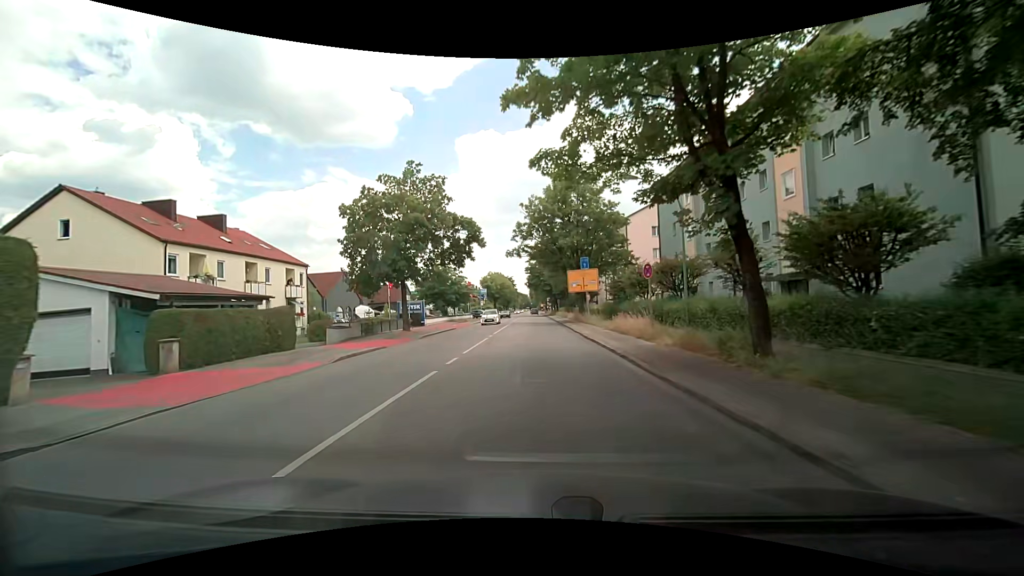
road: secondary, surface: asphalt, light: Day
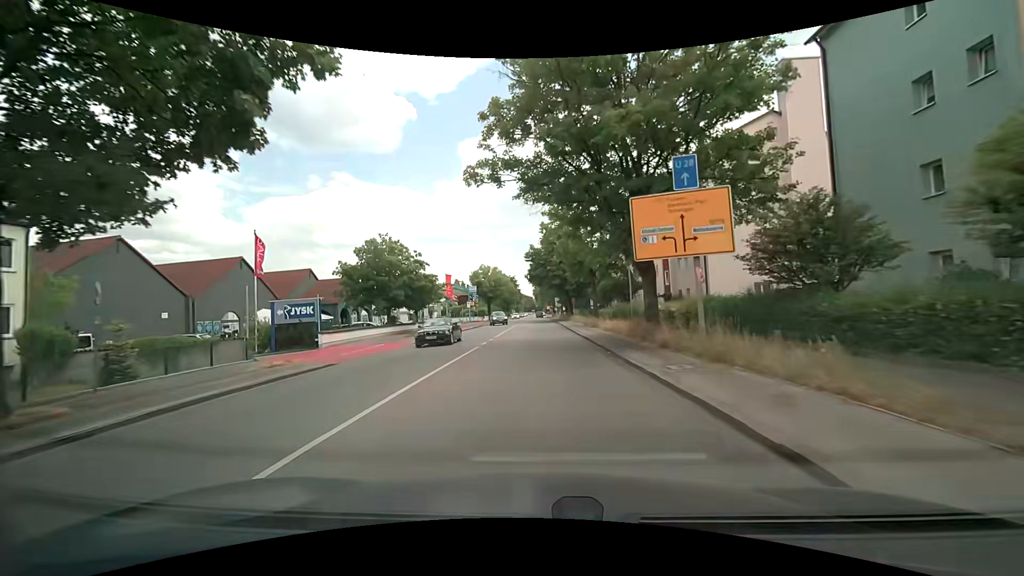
(-0.2, +27.1) m; -1°
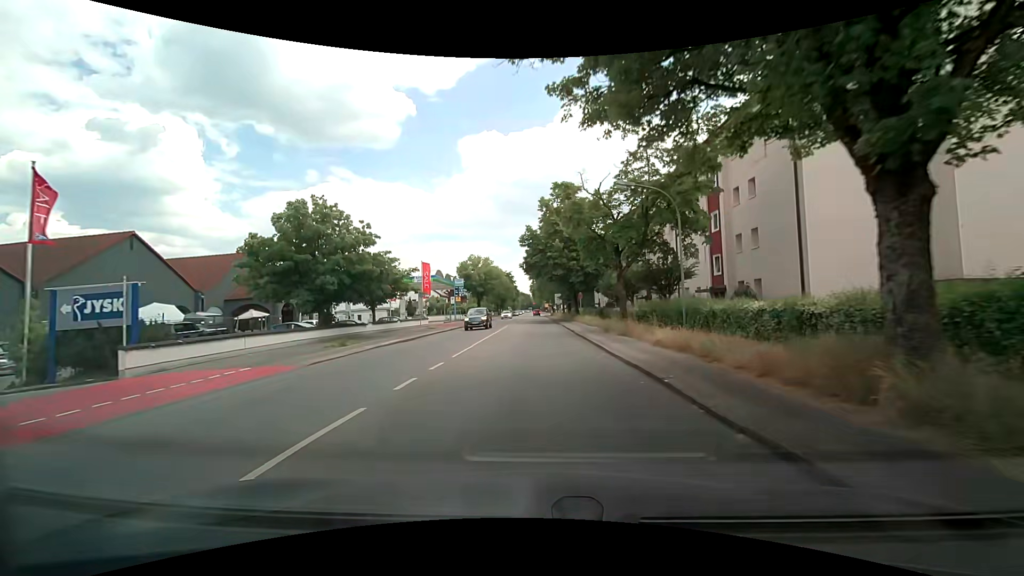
(-0.1, +12.8) m; -1°
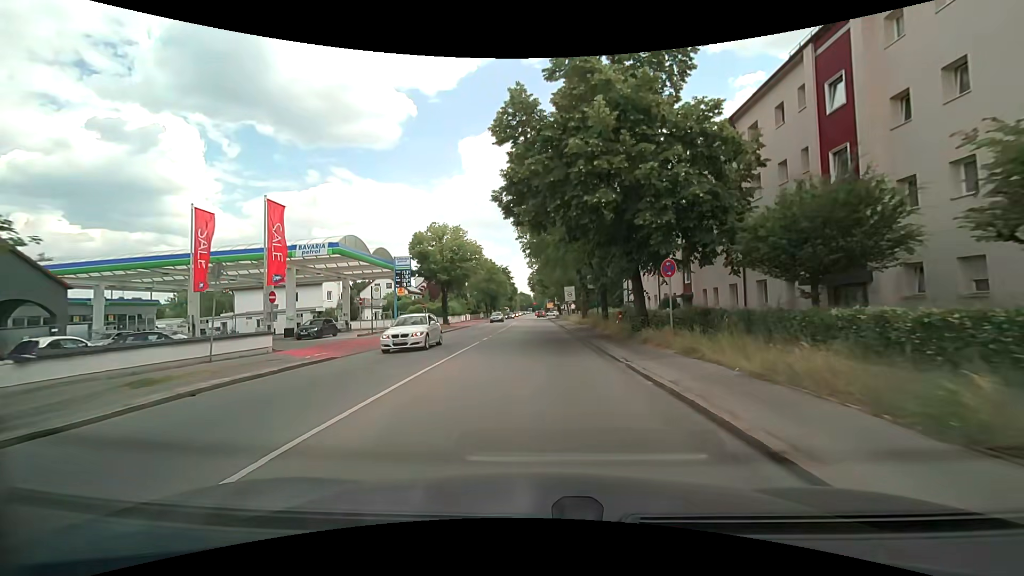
(+0.3, +32.2) m; +1°
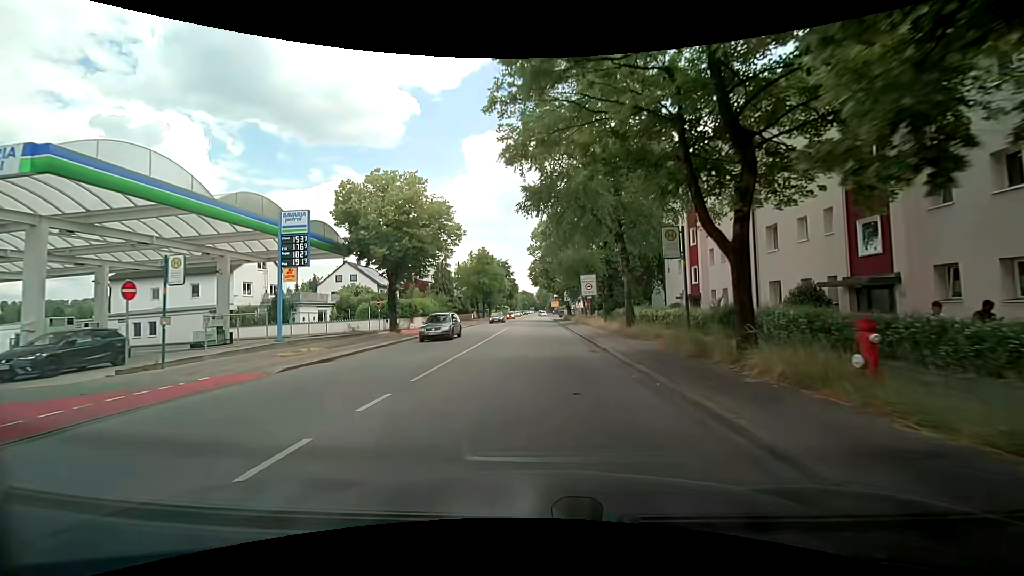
(-0.2, +20.1) m; -1°
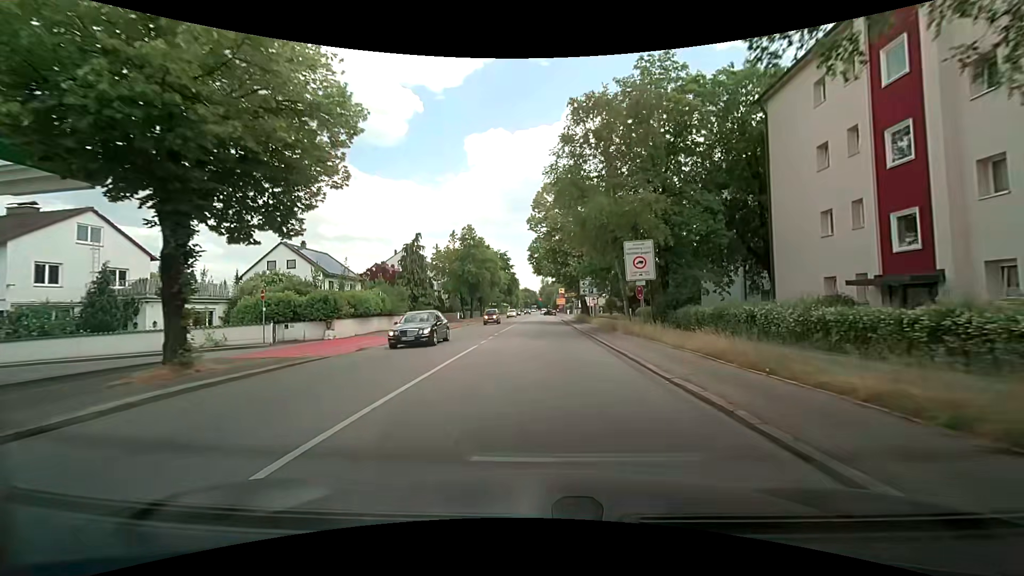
(-0.1, +20.2) m; -1°
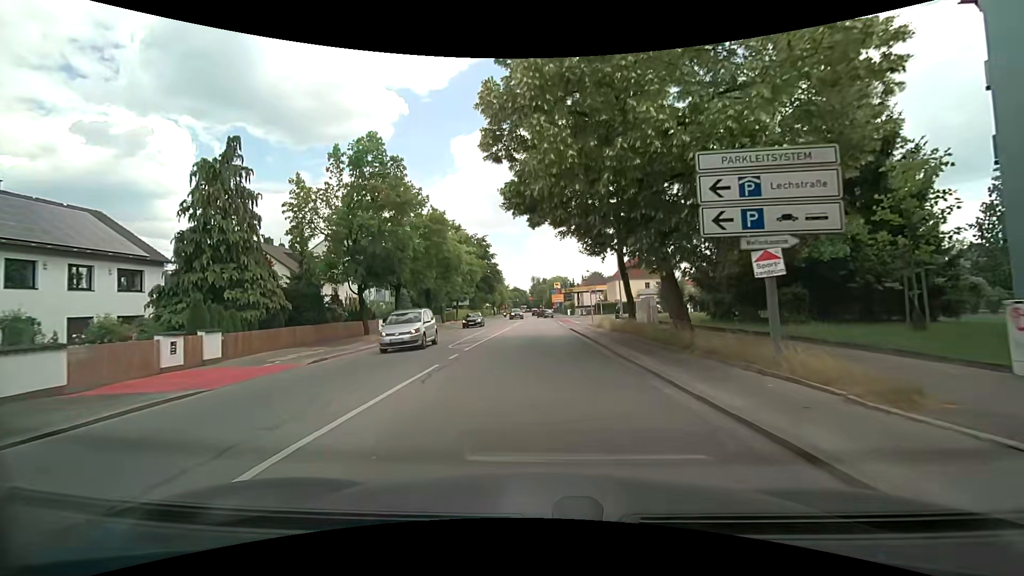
(+0.5, +34.1) m; +1°
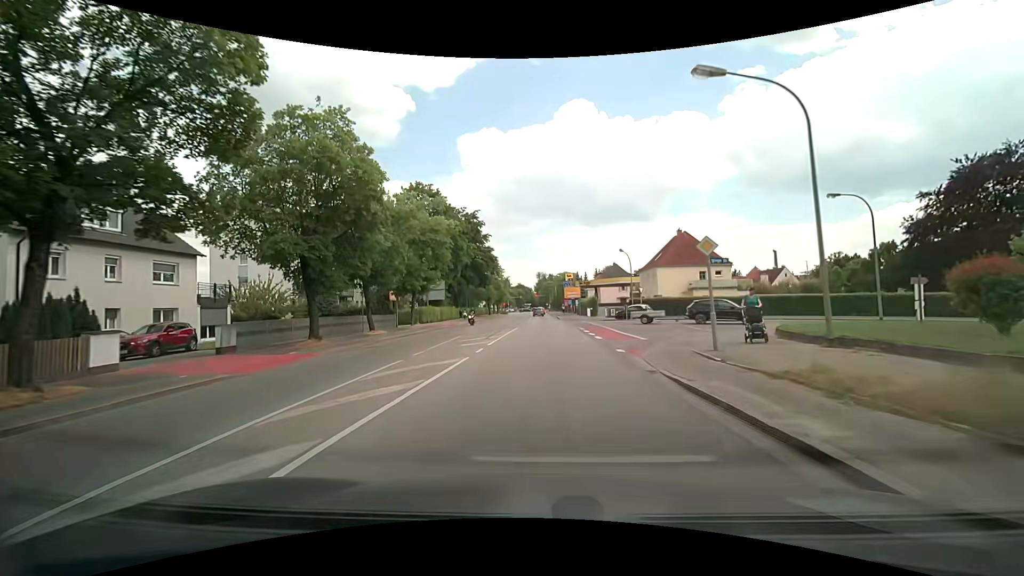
(-0.2, +27.1) m; -1°
(0, +10) (0, +20) (0, +30) (+1, +40) (+1, +50) (+1, +60) (+1, +70) (+1, +80) (+1, +90) (+1, +100) m
